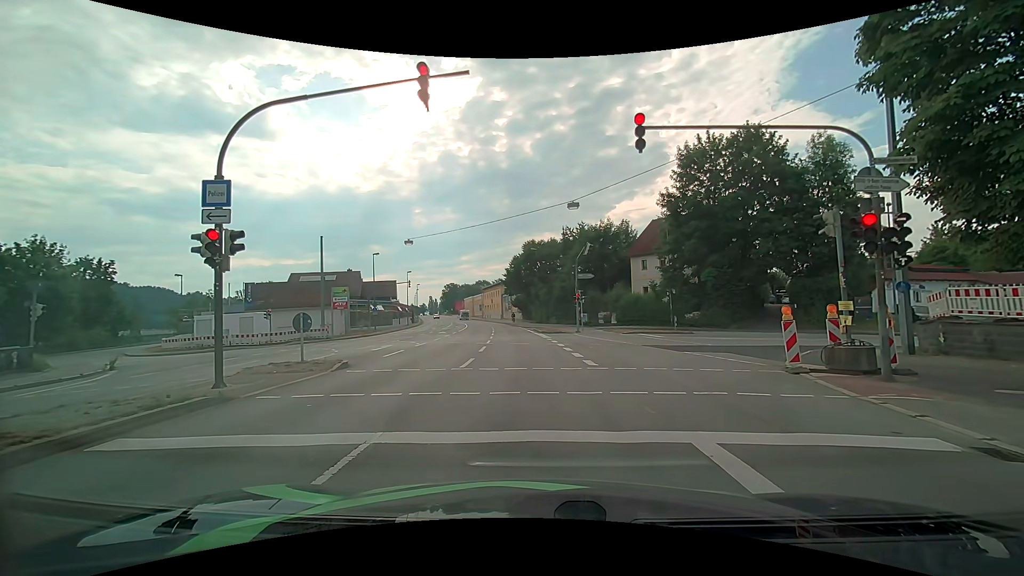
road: primary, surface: asphalt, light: Day
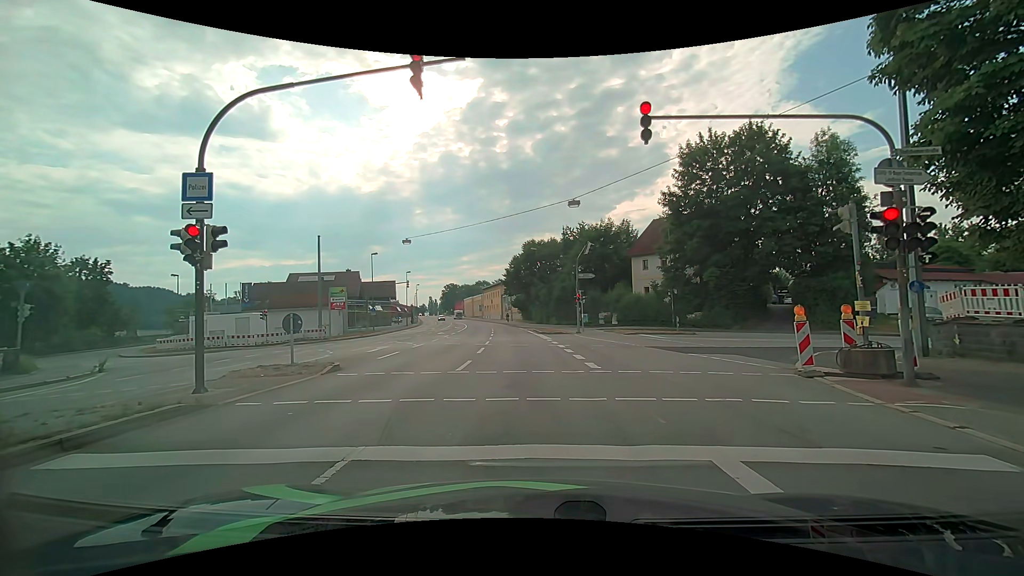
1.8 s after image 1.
(0.0, +0.6) m; 0°
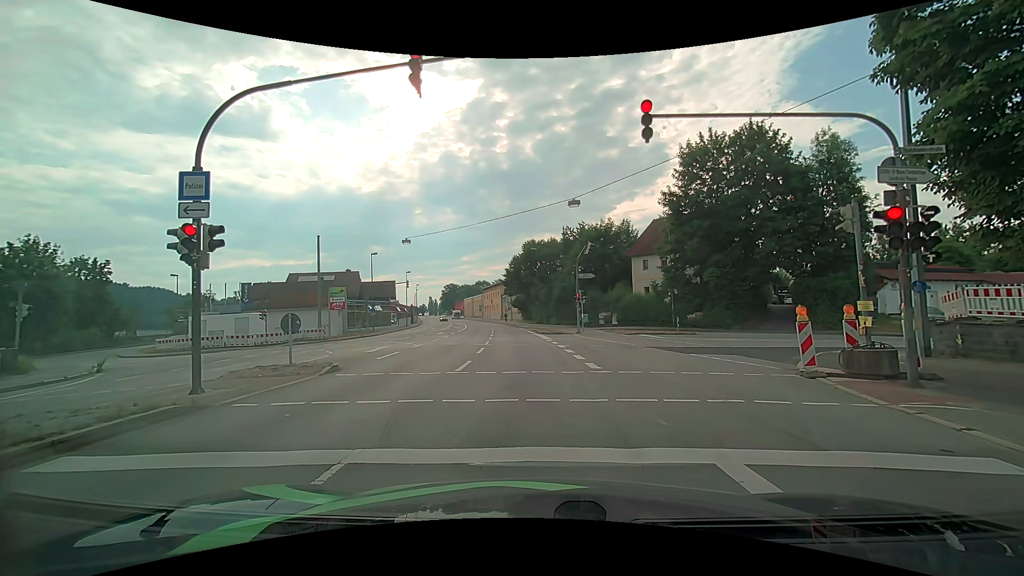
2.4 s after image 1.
(0.0, +0.1) m; 0°
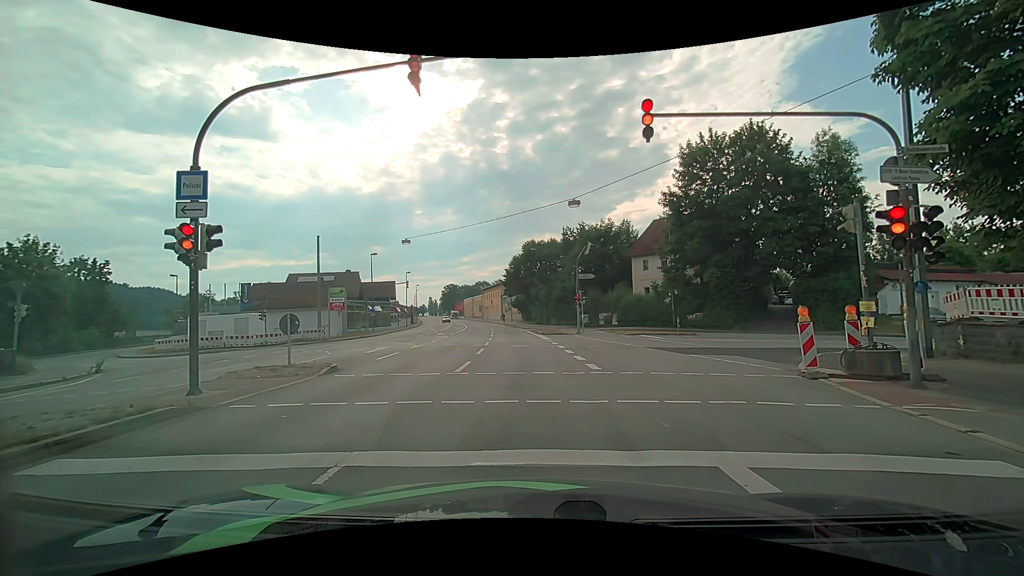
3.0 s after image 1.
(0.0, +0.1) m; 0°
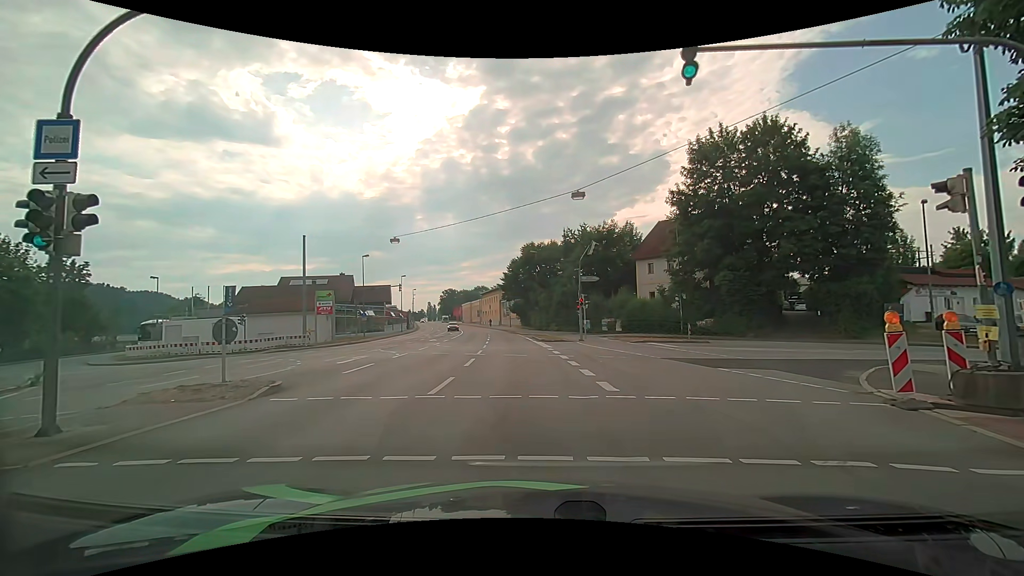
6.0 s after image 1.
(0.0, +3.1) m; 0°
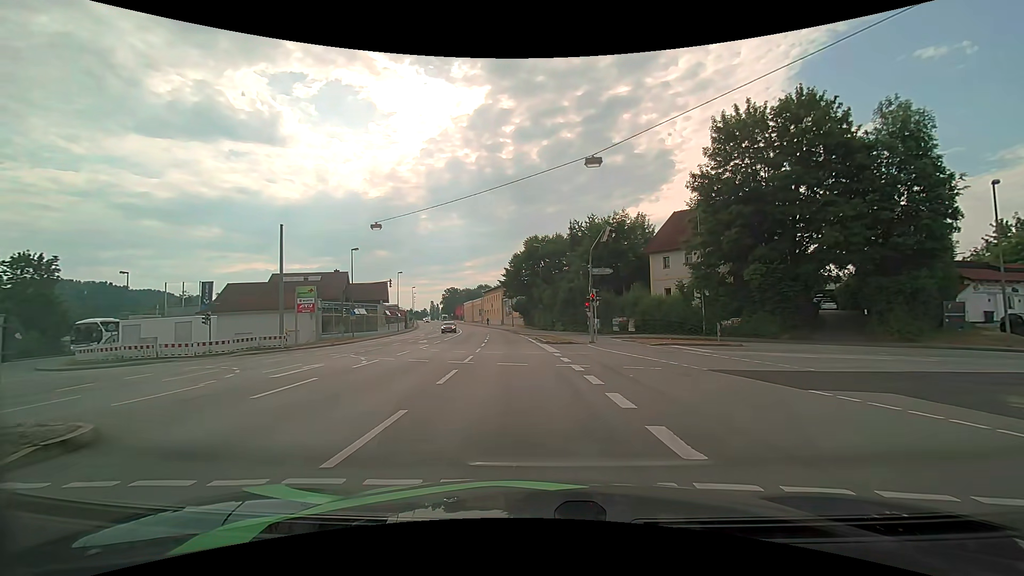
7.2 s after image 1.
(0.0, +5.2) m; 0°
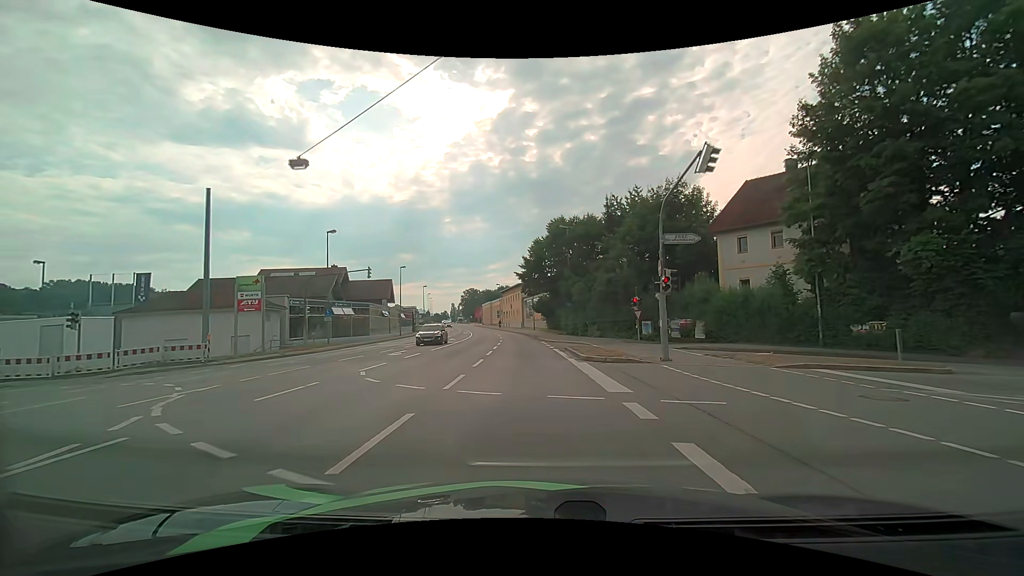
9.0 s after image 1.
(-0.4, +13.2) m; -3°
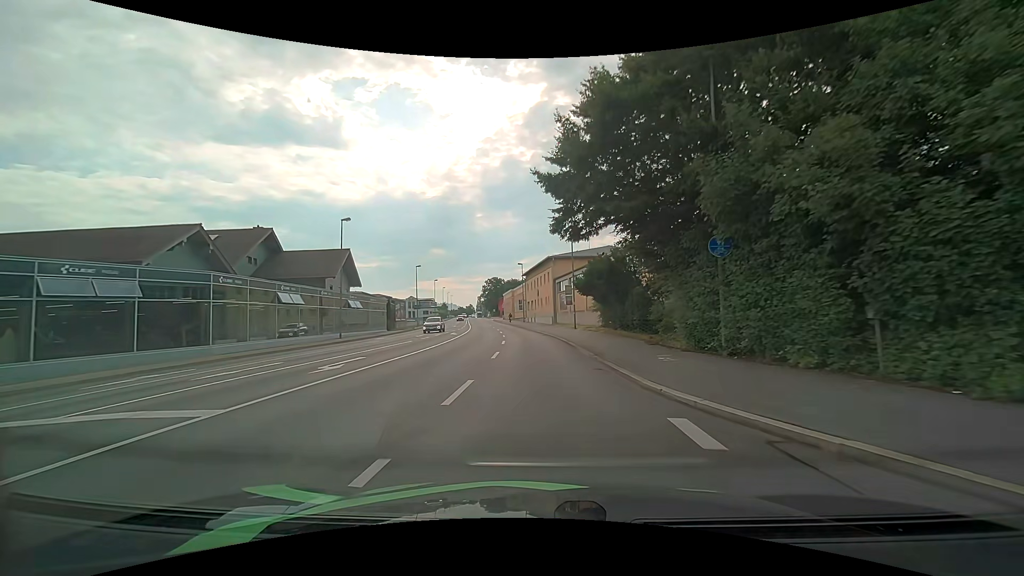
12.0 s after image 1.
(-0.9, +33.1) m; -3°
(0, +10) (0, +20) (-1, +30) (-1, +40) (-2, +50) (-4, +60) (-5, +70) (-6, +80) (-8, +90) (-9, +99) m
